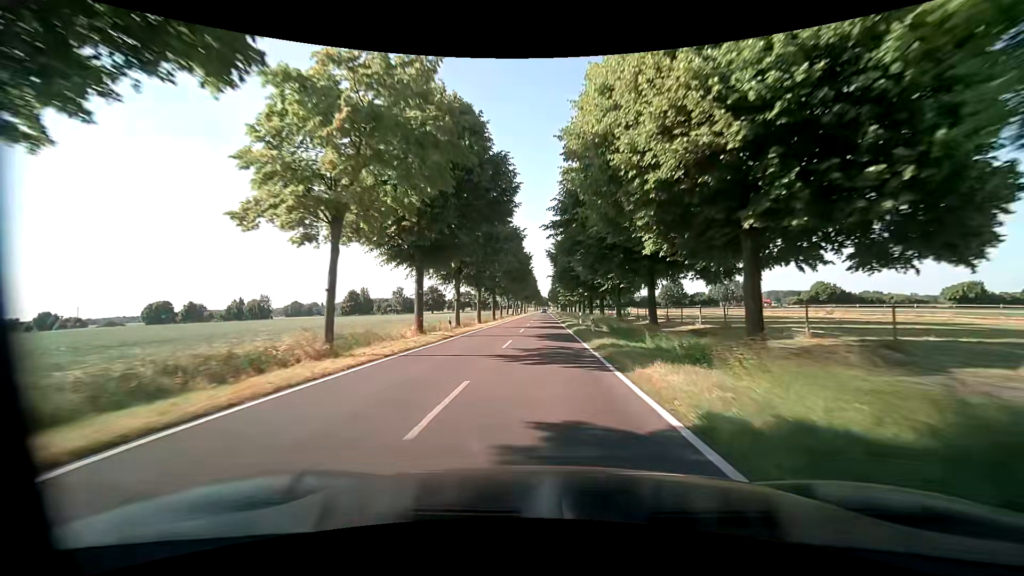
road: tertiary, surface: asphalt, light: Day
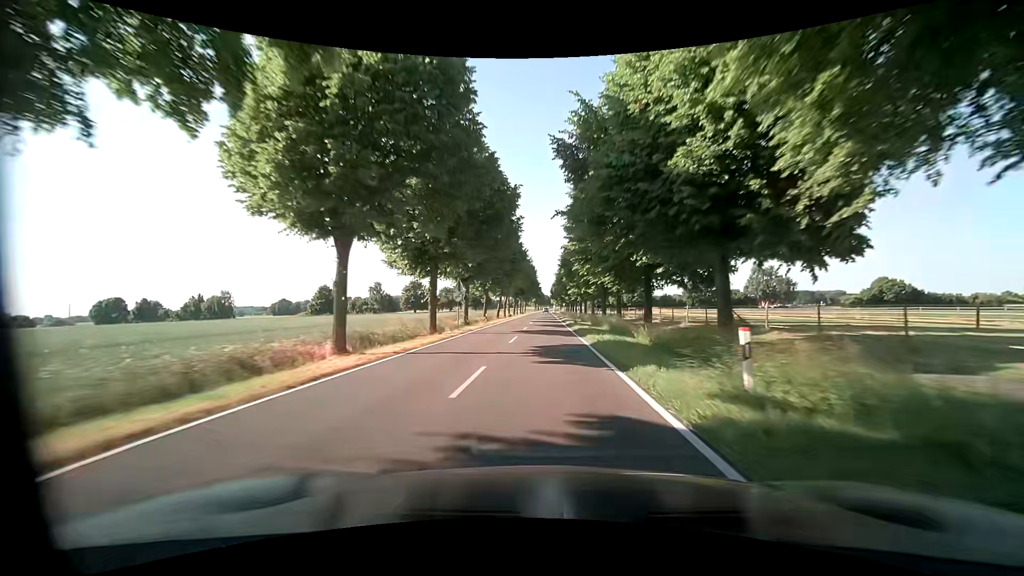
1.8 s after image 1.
(-0.1, +33.9) m; -2°
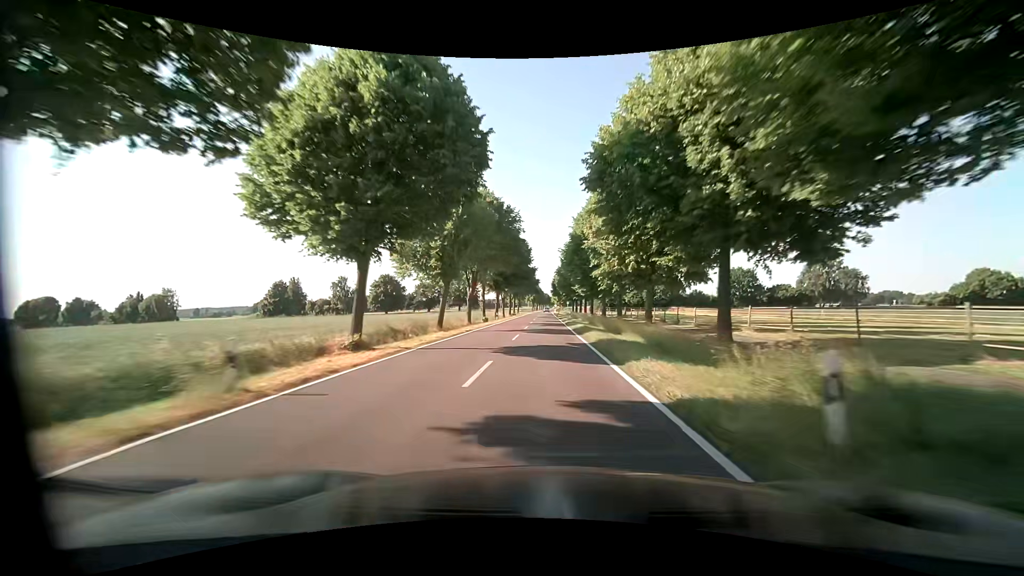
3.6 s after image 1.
(+0.9, +35.3) m; +1°
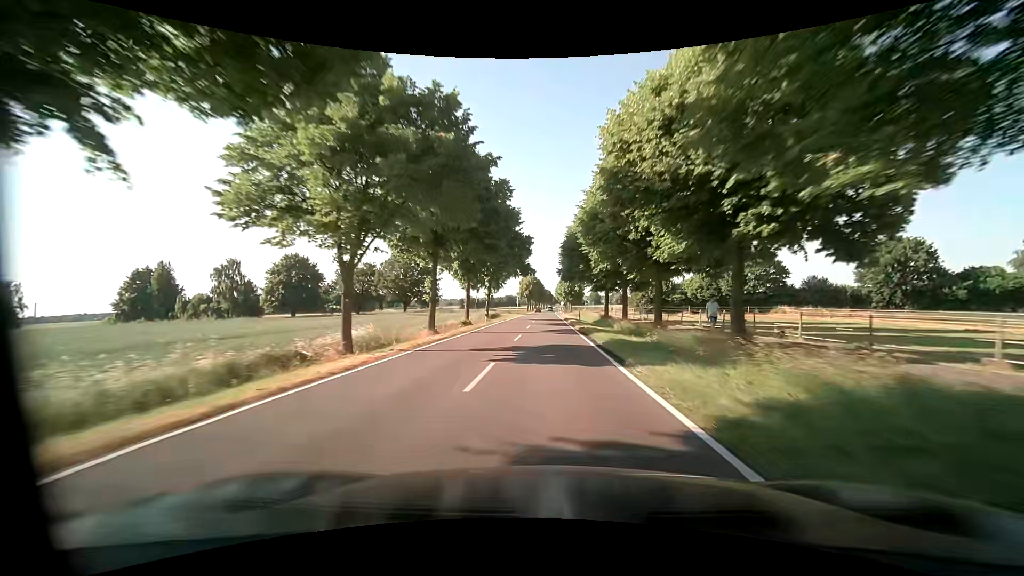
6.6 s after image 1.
(-0.2, +60.7) m; 0°
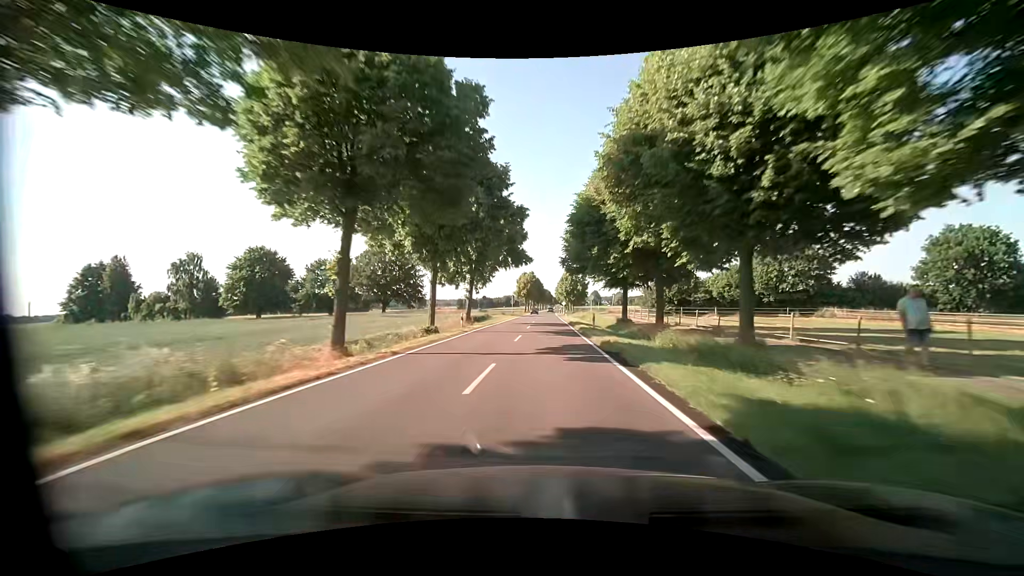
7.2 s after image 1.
(+0.1, +12.2) m; 0°
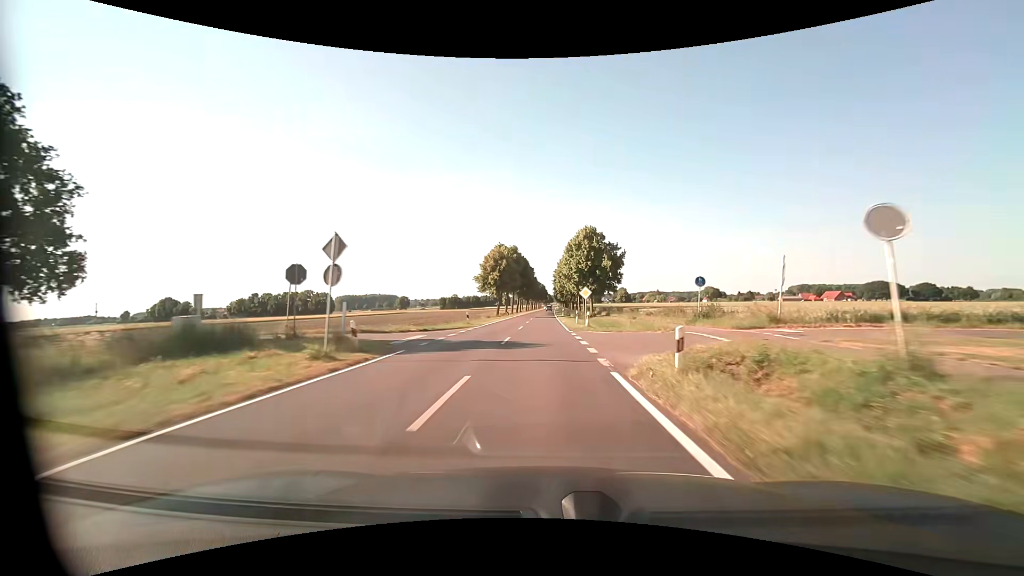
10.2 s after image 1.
(+0.6, +62.4) m; +1°
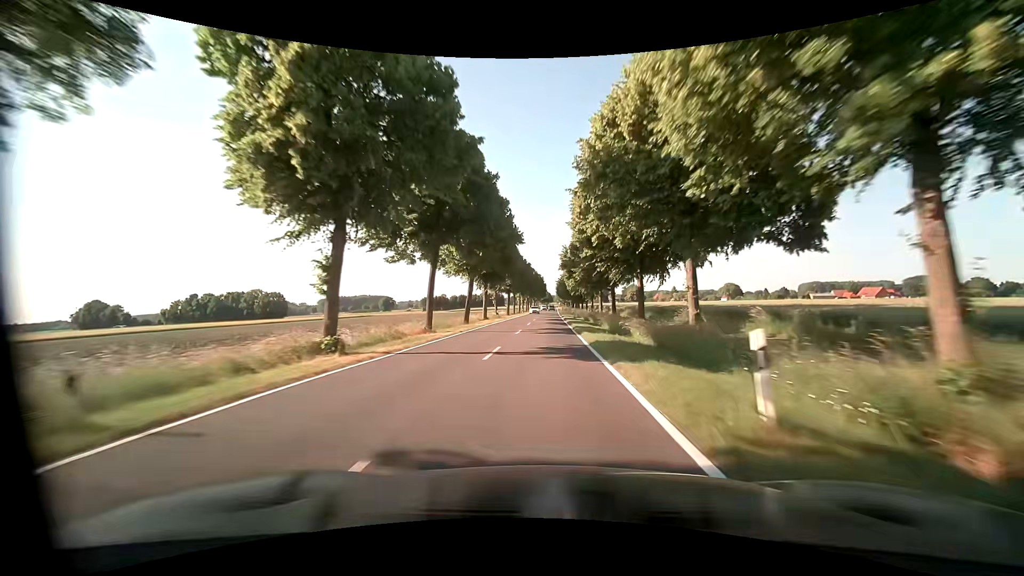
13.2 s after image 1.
(-0.1, +65.5) m; 0°
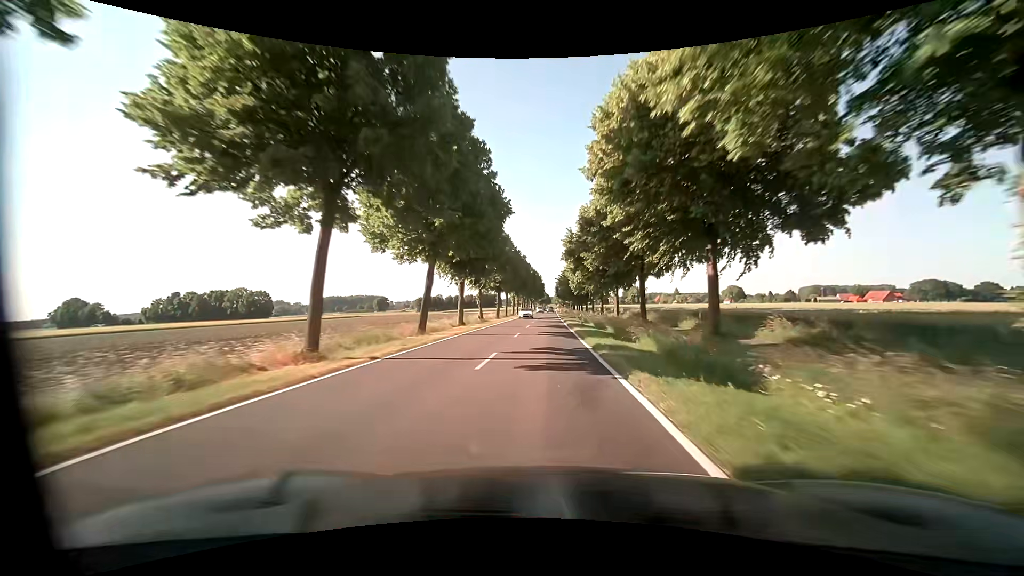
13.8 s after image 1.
(-0.1, +13.4) m; 0°
(0, +10) (0, +20) (0, +30) (0, +40) (+1, +50) (+1, +60) (+1, +70) (+1, +80) (+1, +90) (+1, +100) m
